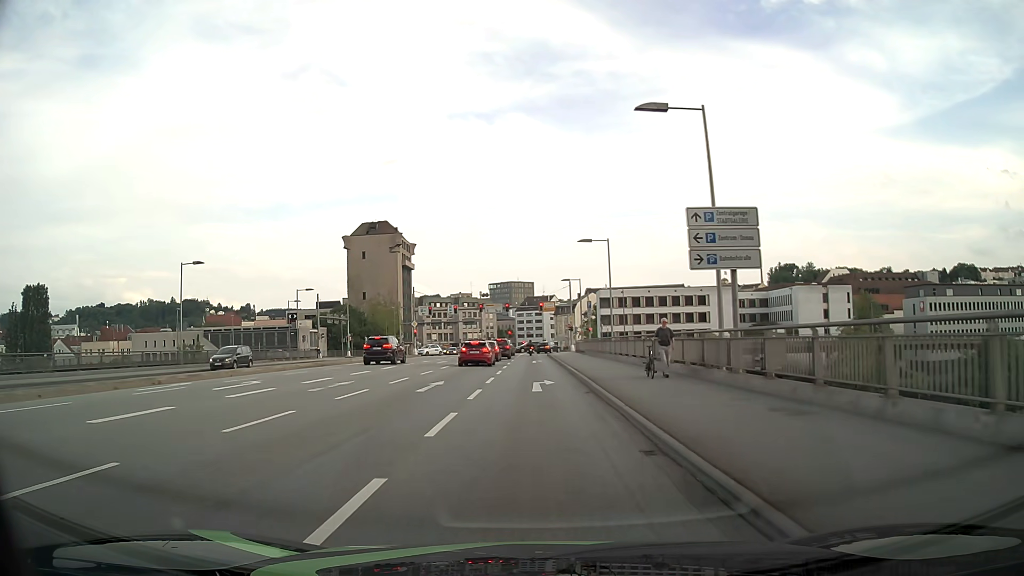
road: primary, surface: asphalt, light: Day
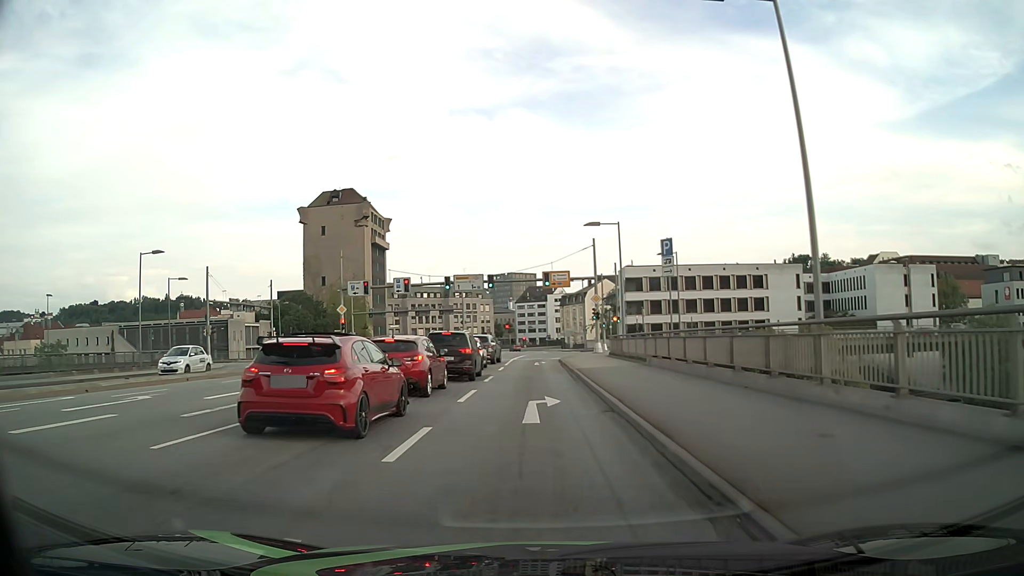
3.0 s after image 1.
(0.0, +31.9) m; 0°
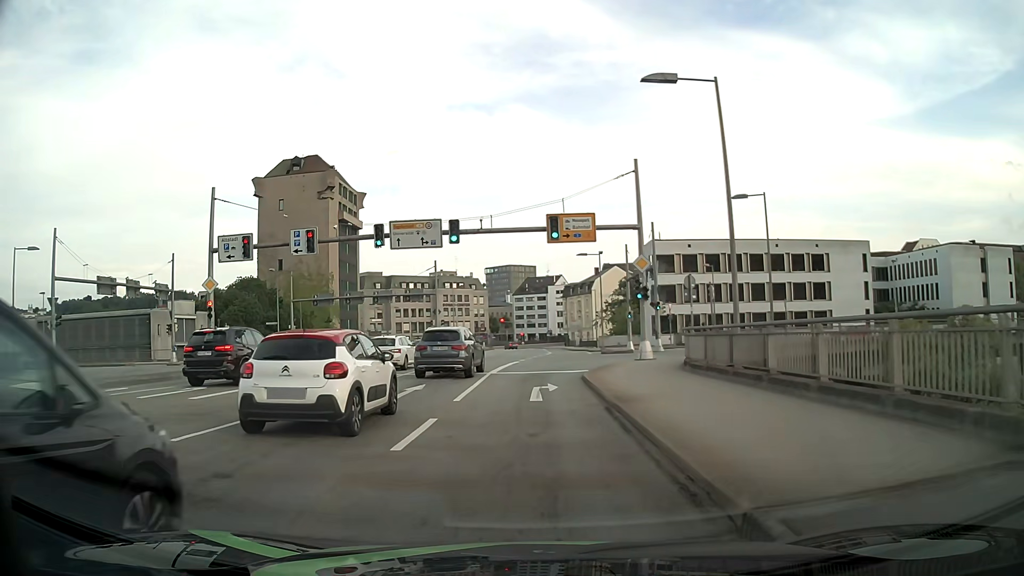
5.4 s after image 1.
(+0.1, +21.5) m; -1°
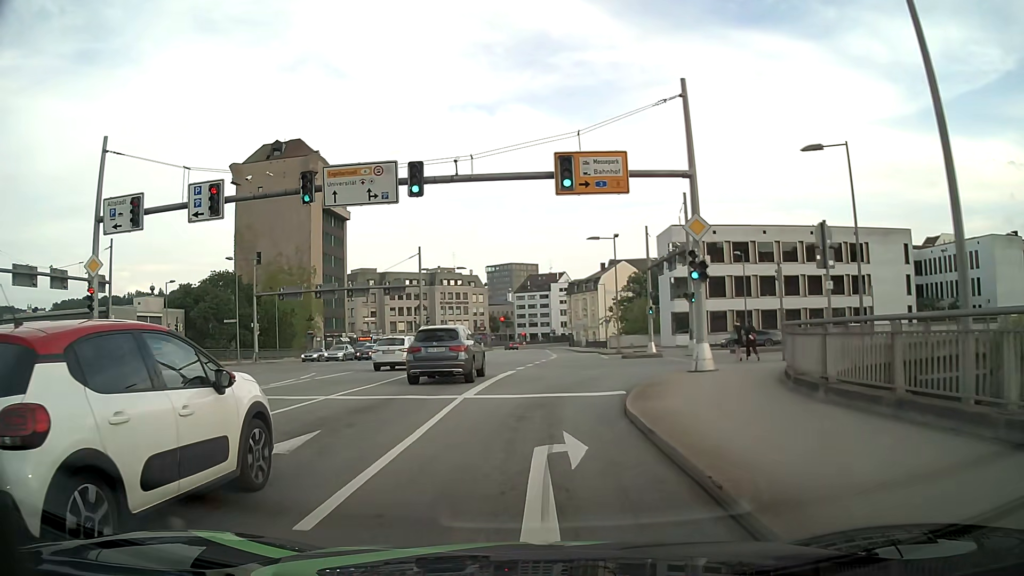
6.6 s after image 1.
(+0.1, +9.3) m; 0°
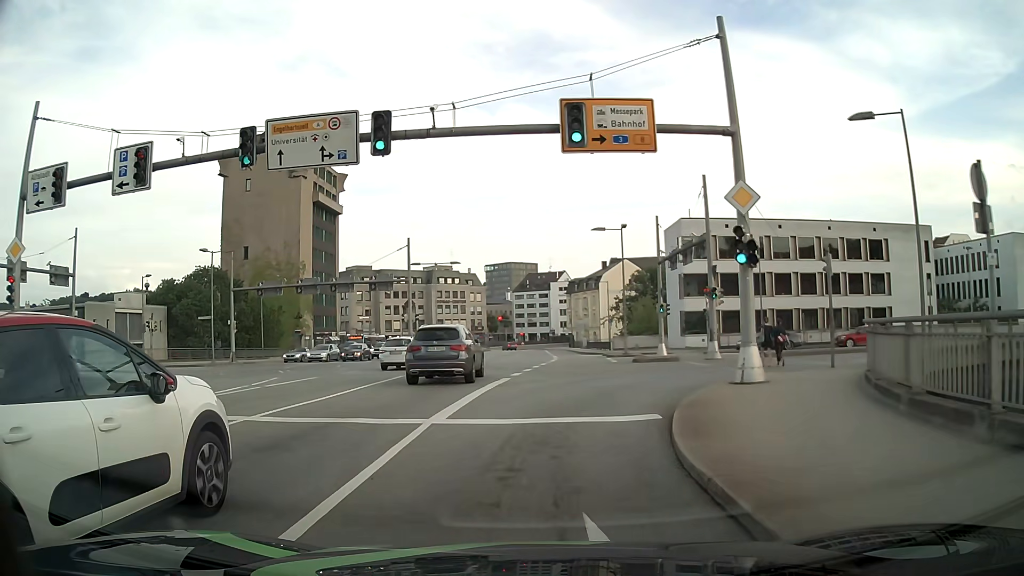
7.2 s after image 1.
(0.0, +4.3) m; 0°
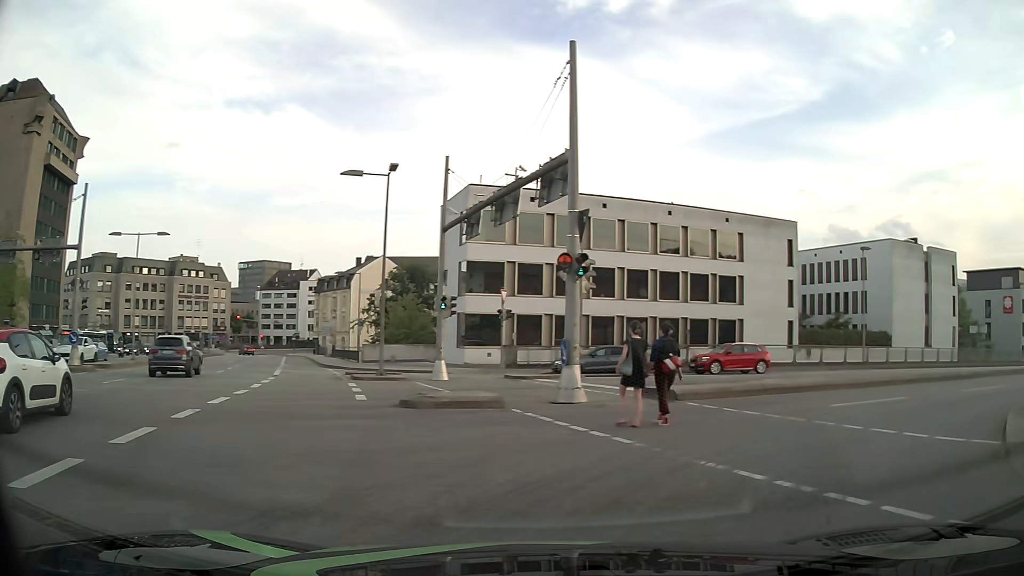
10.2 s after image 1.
(+1.4, +16.2) m; +22°
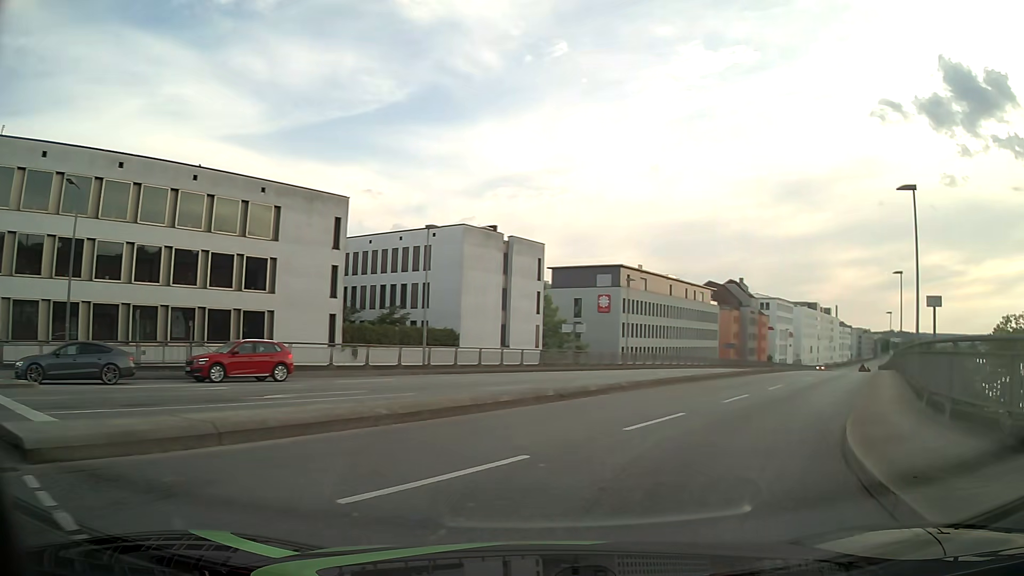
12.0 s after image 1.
(+3.2, +8.6) m; +38°
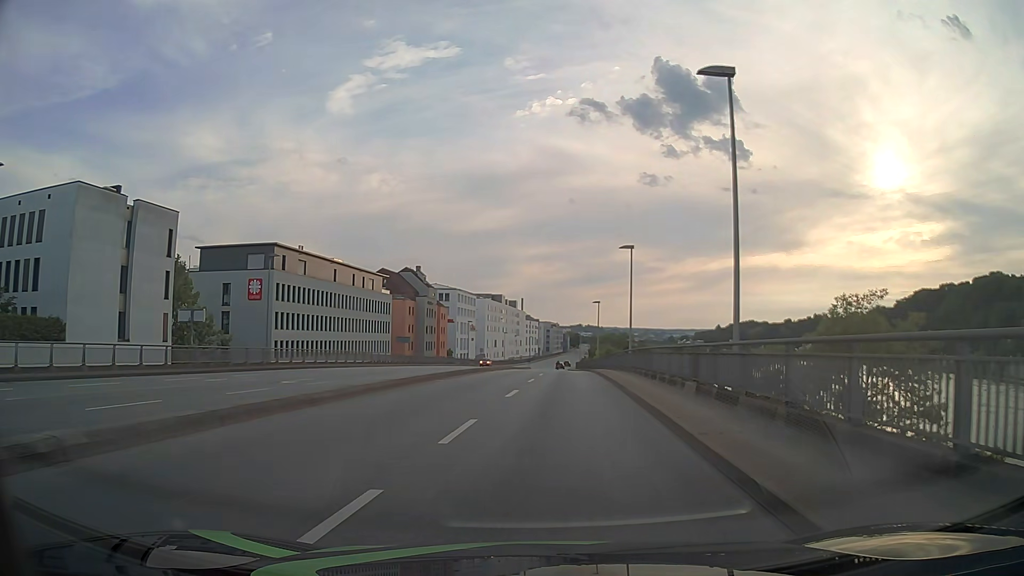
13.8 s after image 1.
(+3.7, +12.8) m; +27°
(0, +10) (+1, +20) (+1, +30) (+1, +40) (+2, +50) (+2, +60) (+2, +70) (+2, +80) (+3, +90) (+3, +100) m
